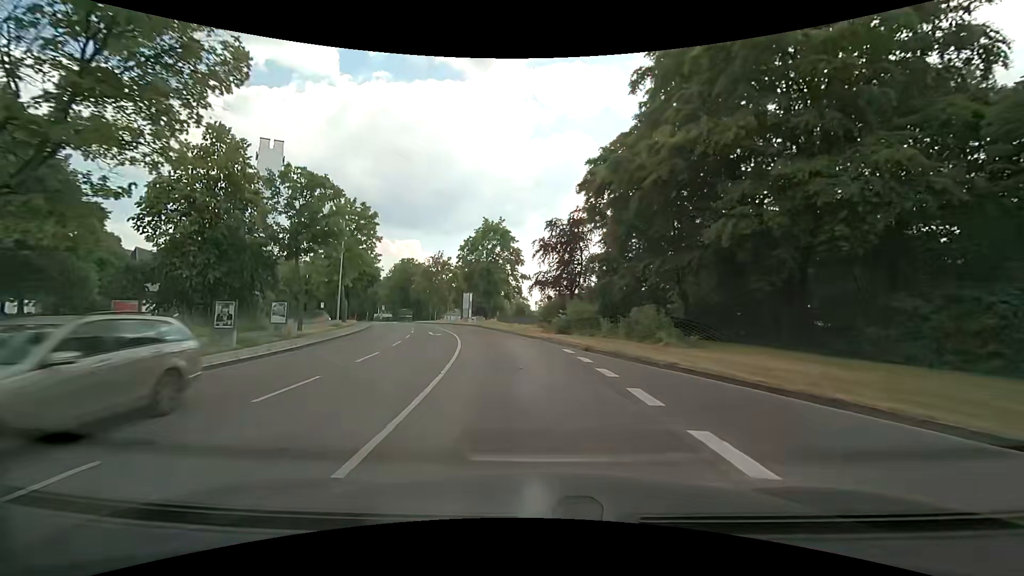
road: secondary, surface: asphalt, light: Day
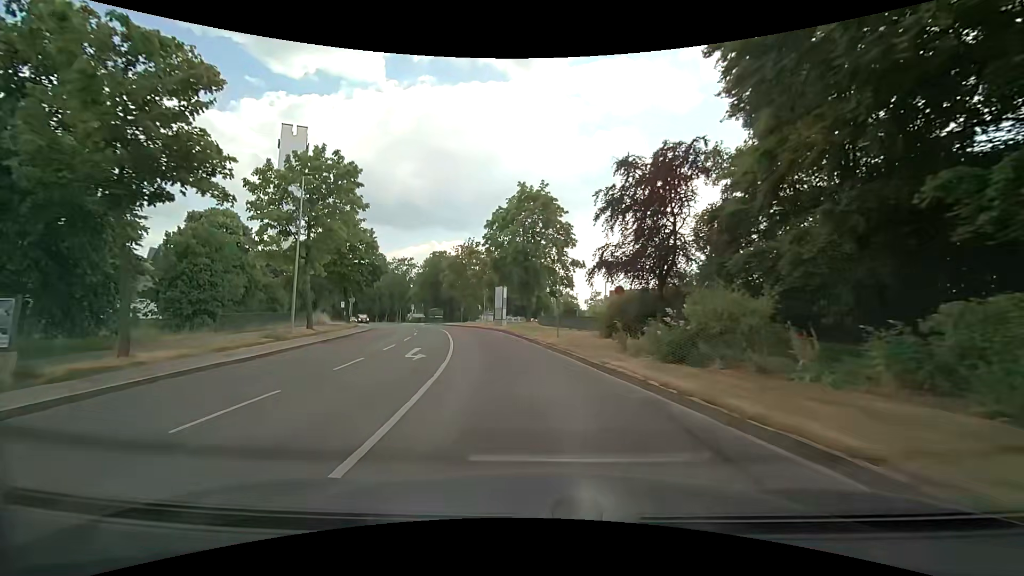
(-0.6, +14.3) m; -5°
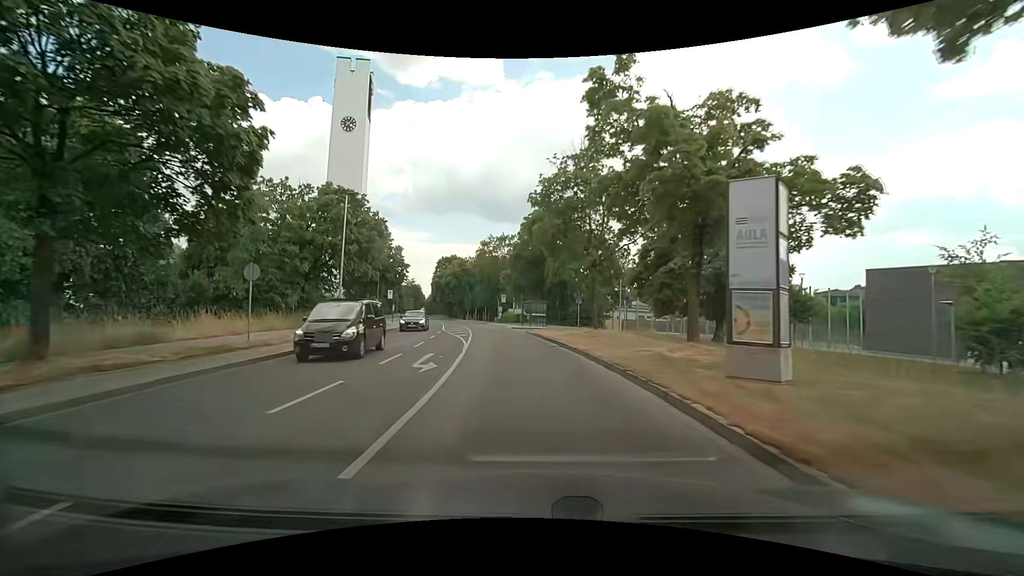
(-4.6, +35.6) m; -14°
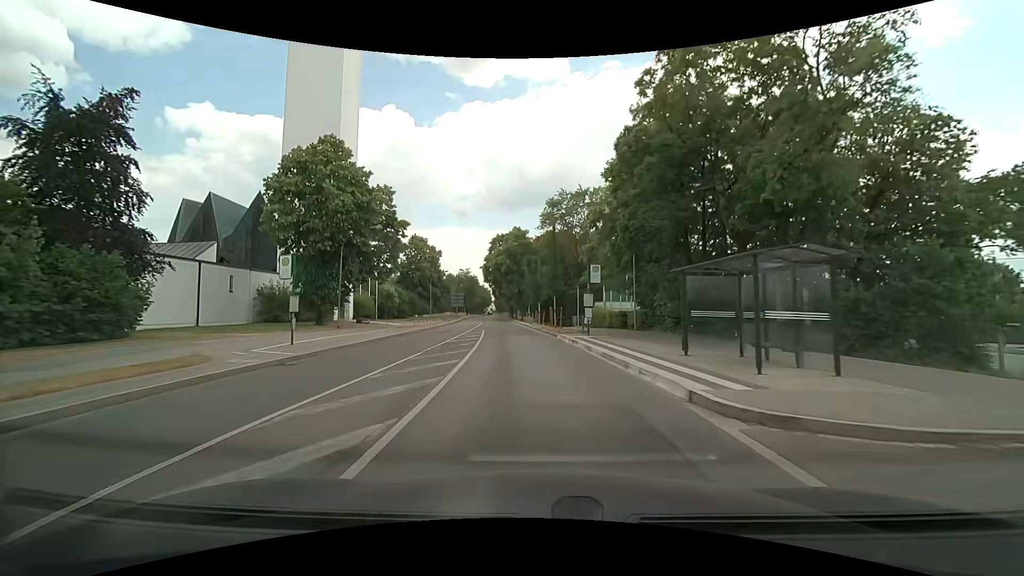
(-3.1, +35.8) m; -9°
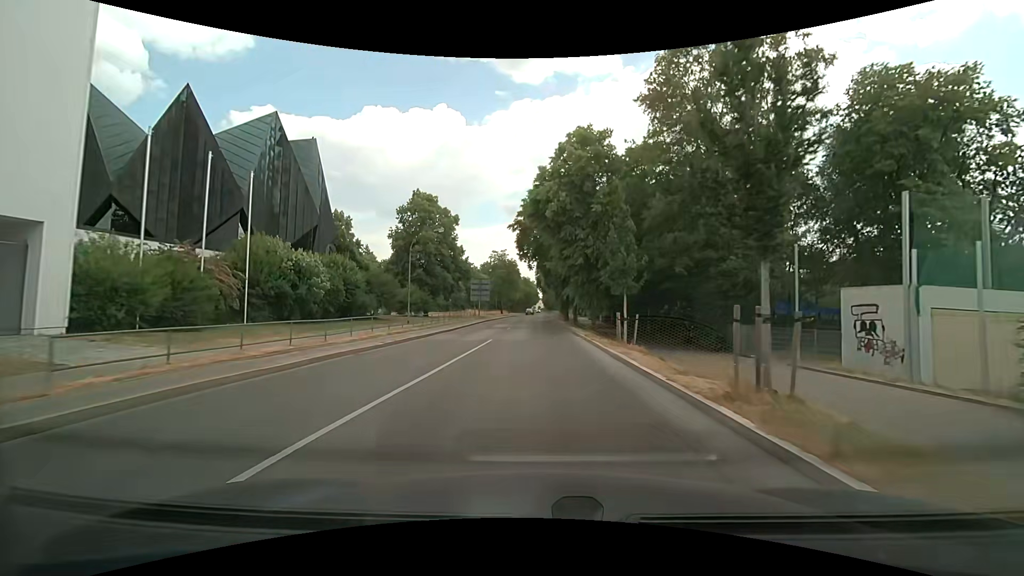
(-2.2, +38.0) m; -5°
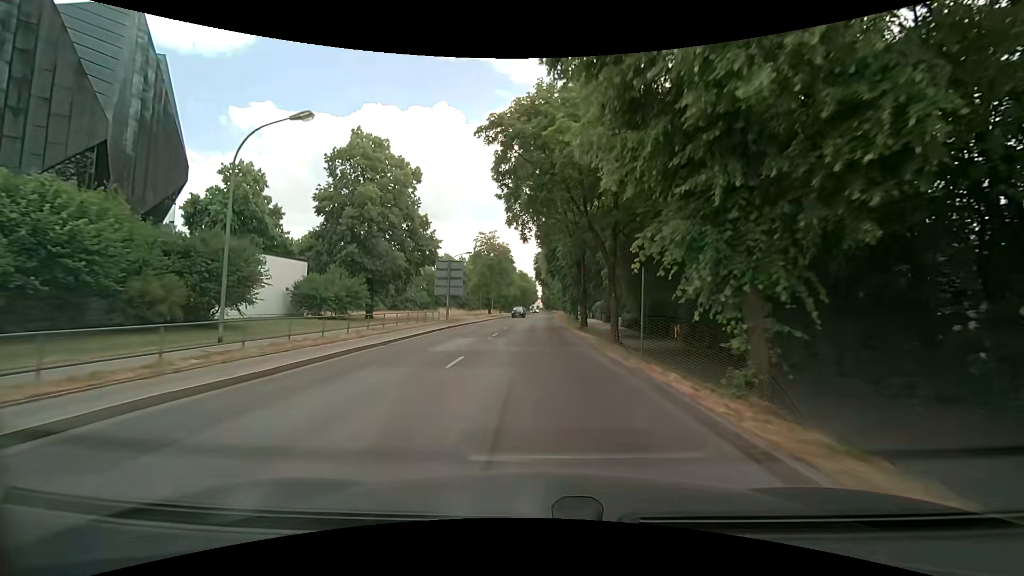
(0.0, +23.1) m; +1°
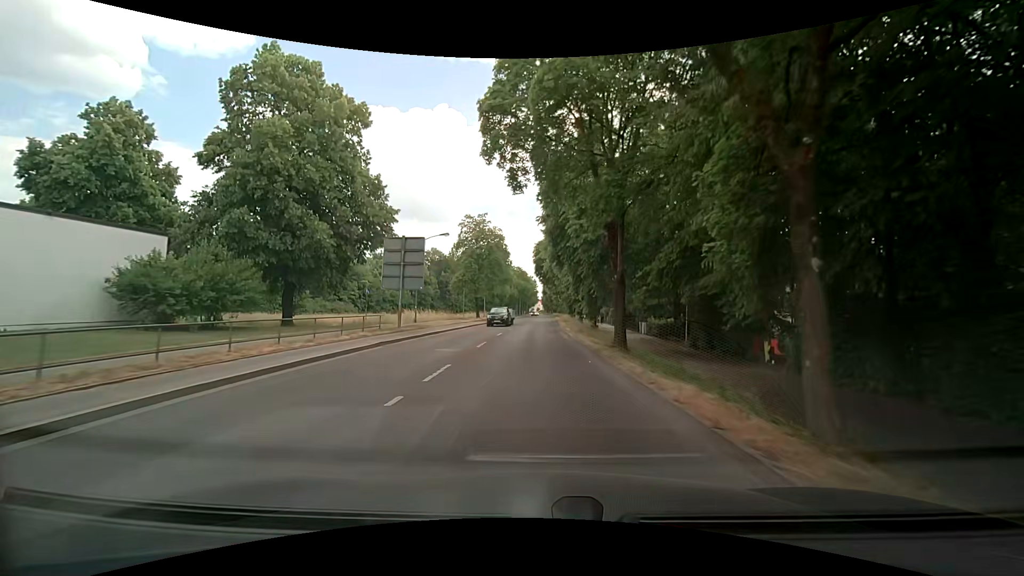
(-0.2, +15.3) m; -1°
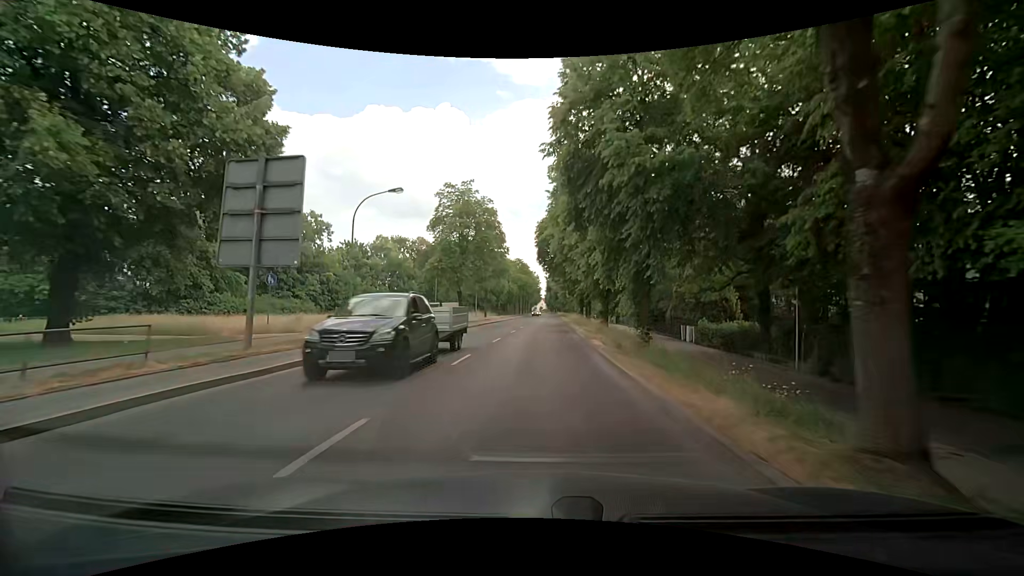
(0.0, +15.3) m; 0°
(0, +10) (0, +20) (0, +30) (+1, +40) (+1, +50) (+1, +60) (+2, +70) (+2, +80) (+2, +90) (+2, +100) m
